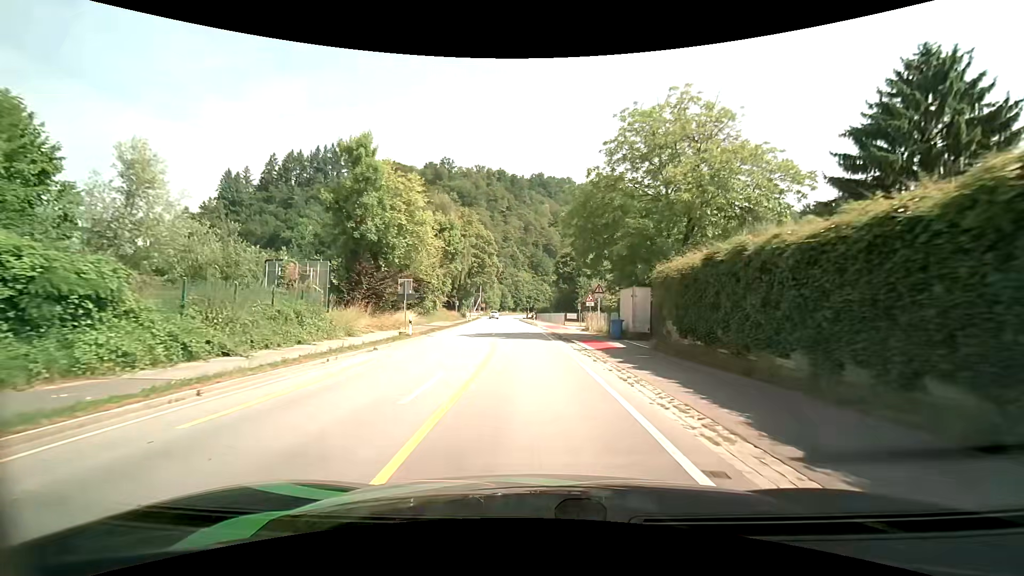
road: primary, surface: asphalt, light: Day
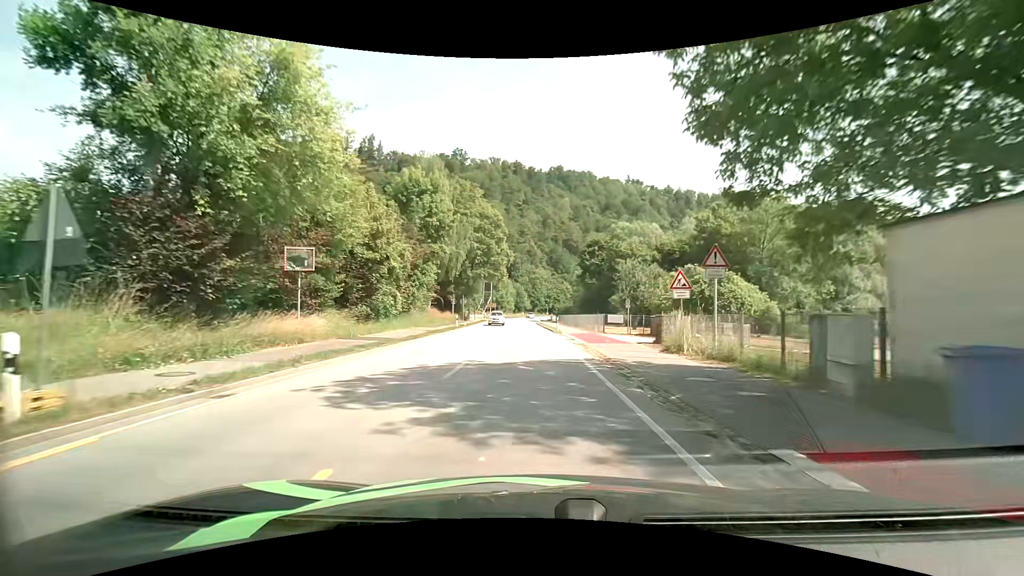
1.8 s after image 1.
(-0.3, +21.0) m; -2°
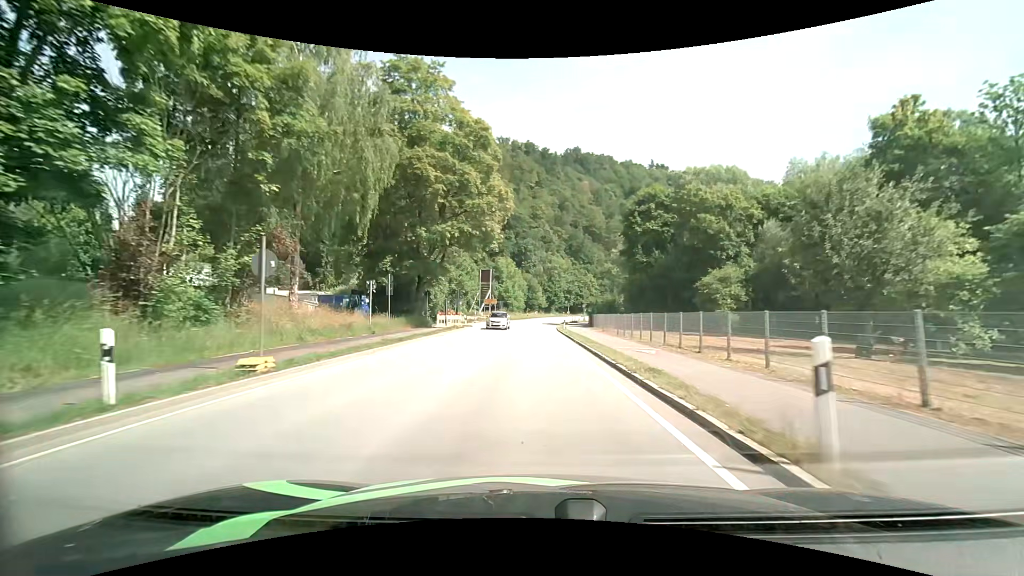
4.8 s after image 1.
(-0.7, +36.3) m; -2°
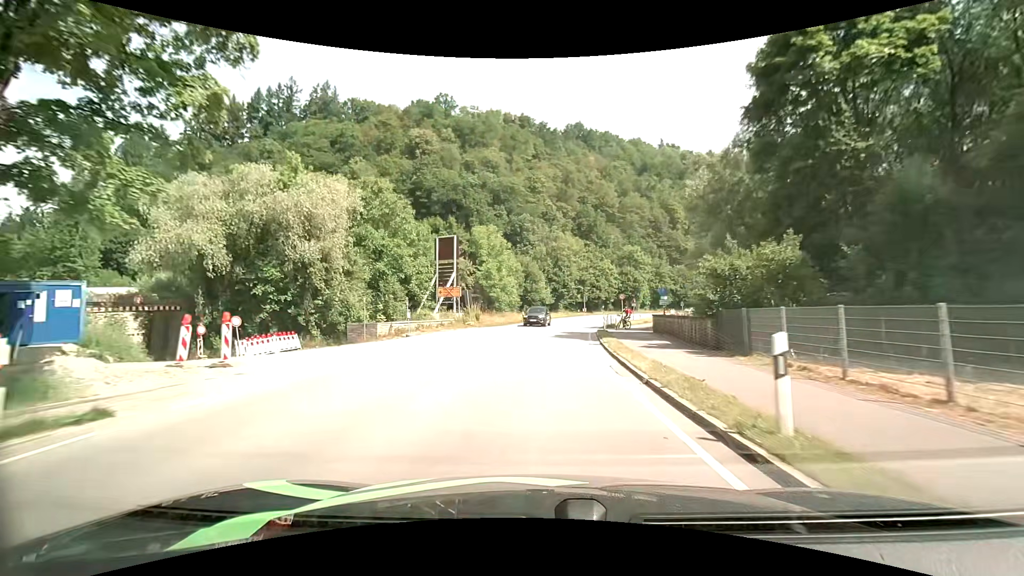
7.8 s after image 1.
(-0.4, +38.4) m; 0°
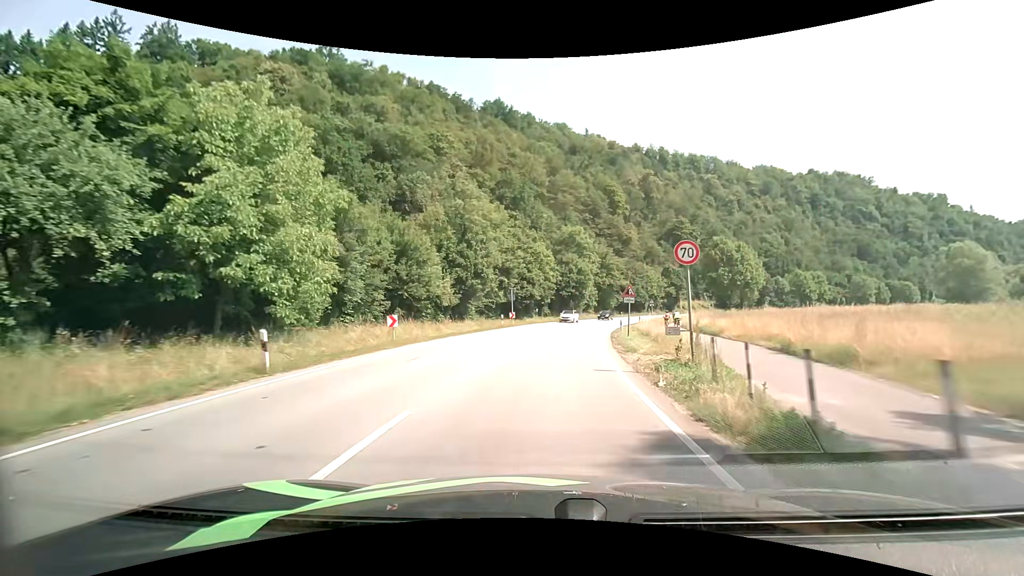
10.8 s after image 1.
(+2.3, +39.4) m; +9°
